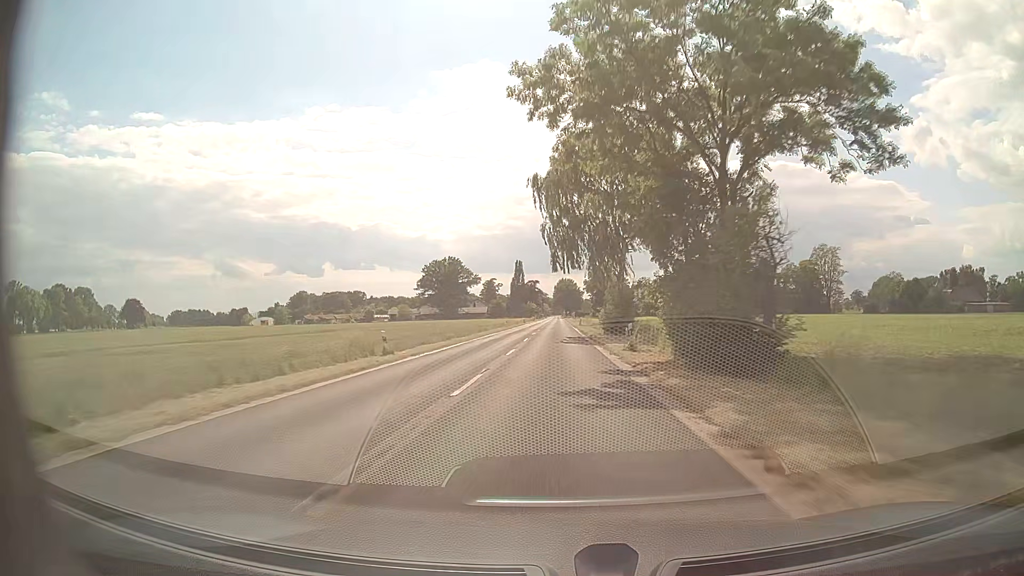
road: secondary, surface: asphalt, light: Day
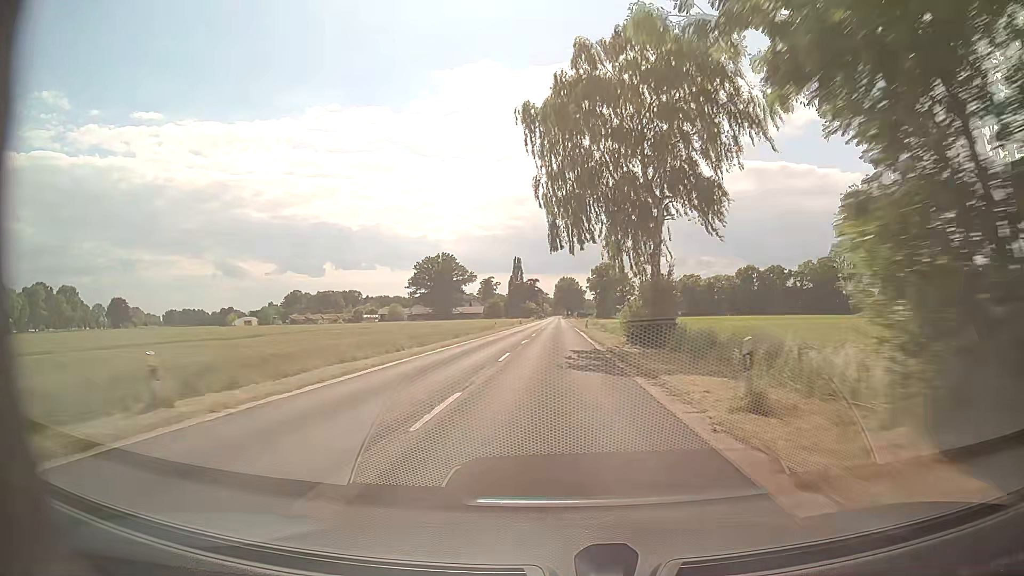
(0.0, +15.4) m; 0°
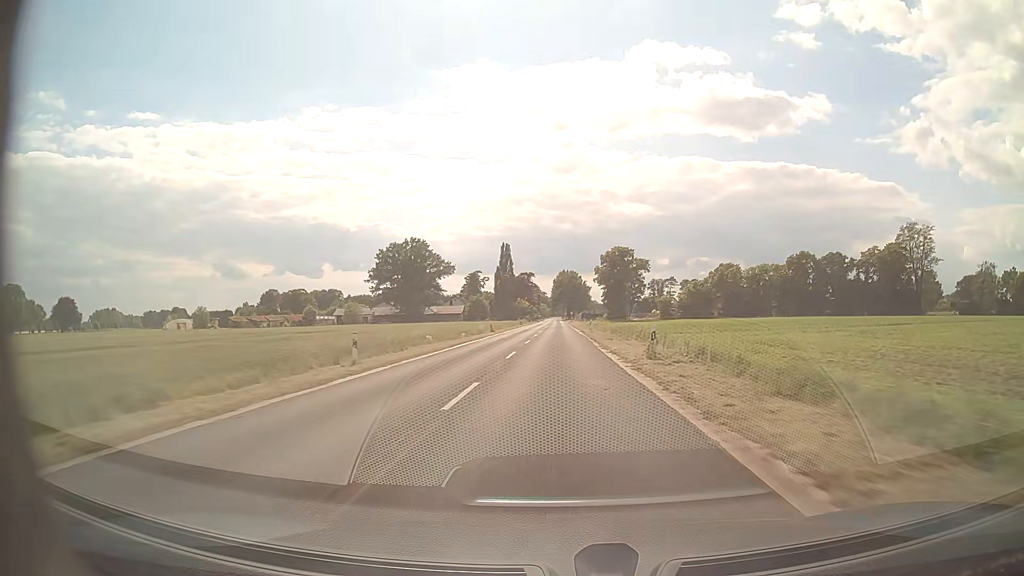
(+0.2, +46.5) m; 0°
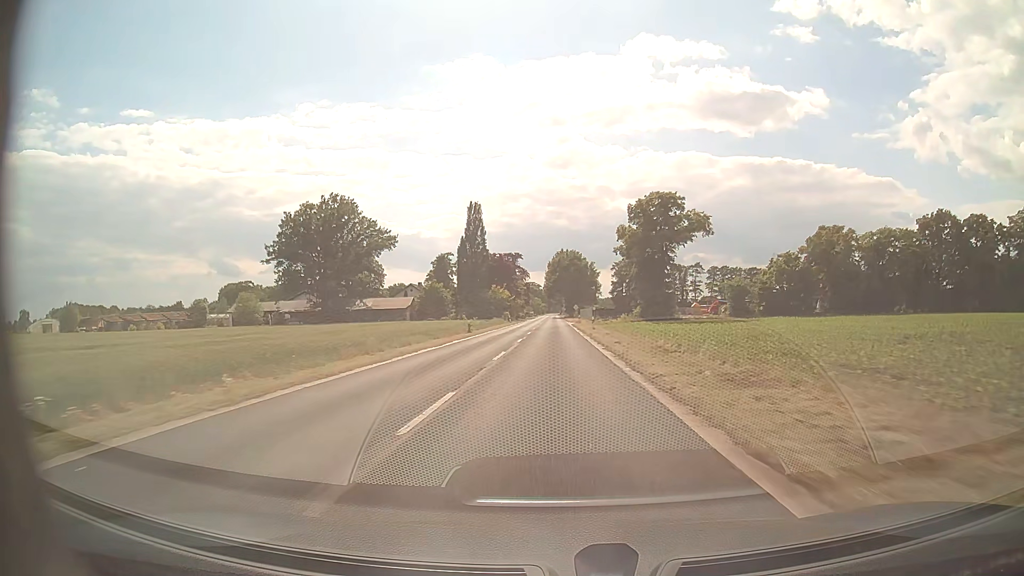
(+0.1, +62.6) m; 0°
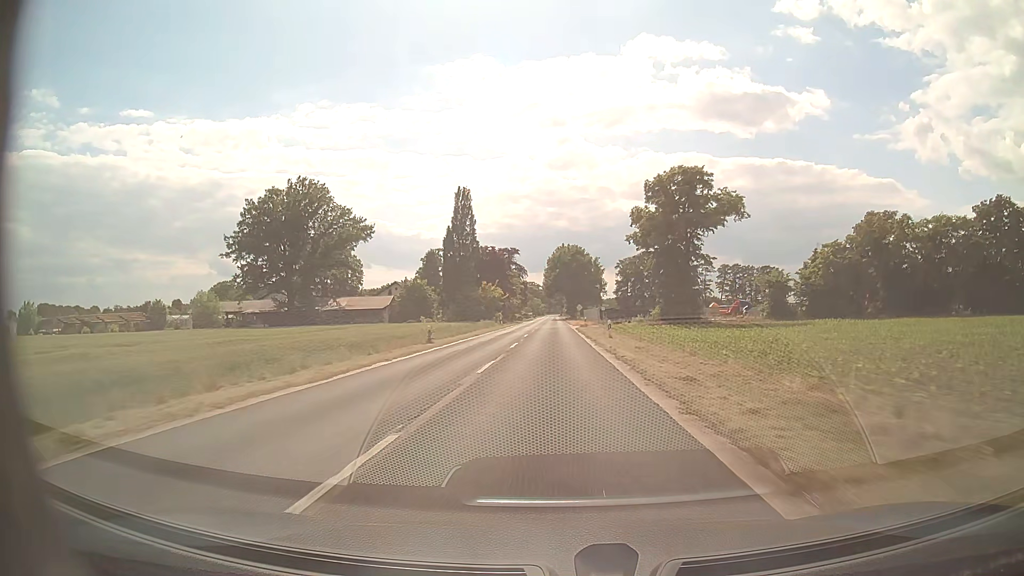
(0.0, +15.7) m; 0°
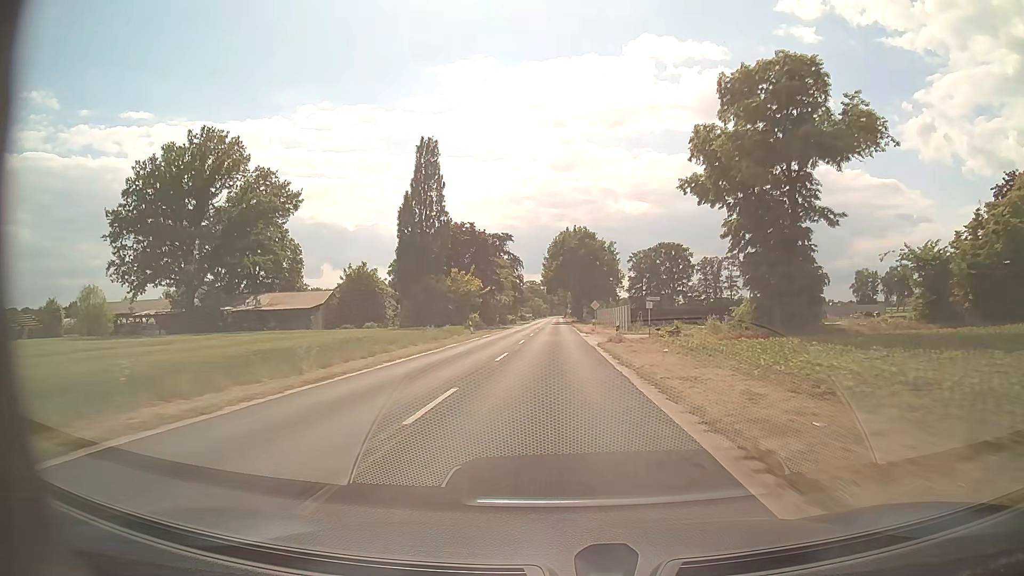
(-0.1, +31.5) m; 0°
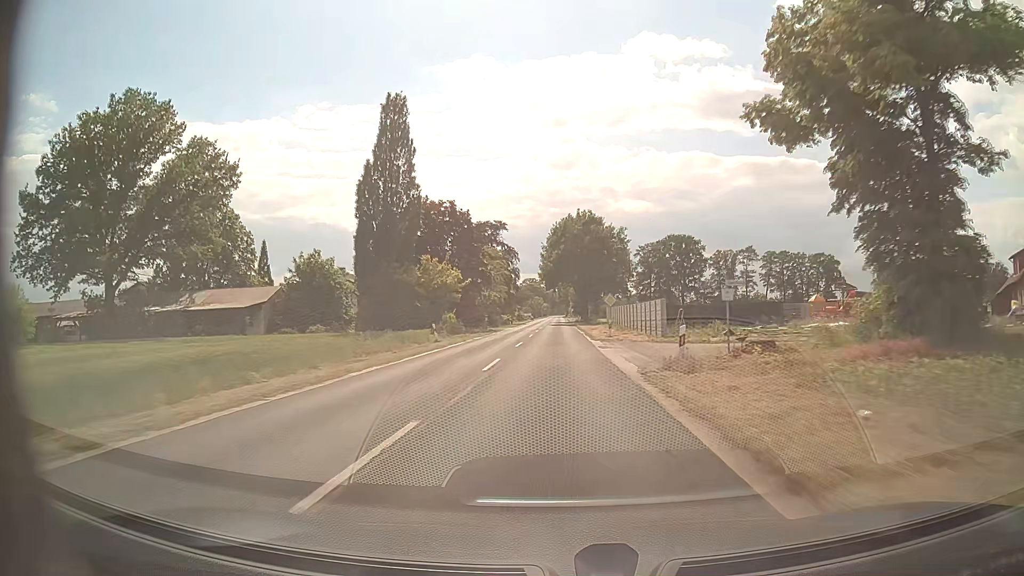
(0.0, +15.8) m; 0°
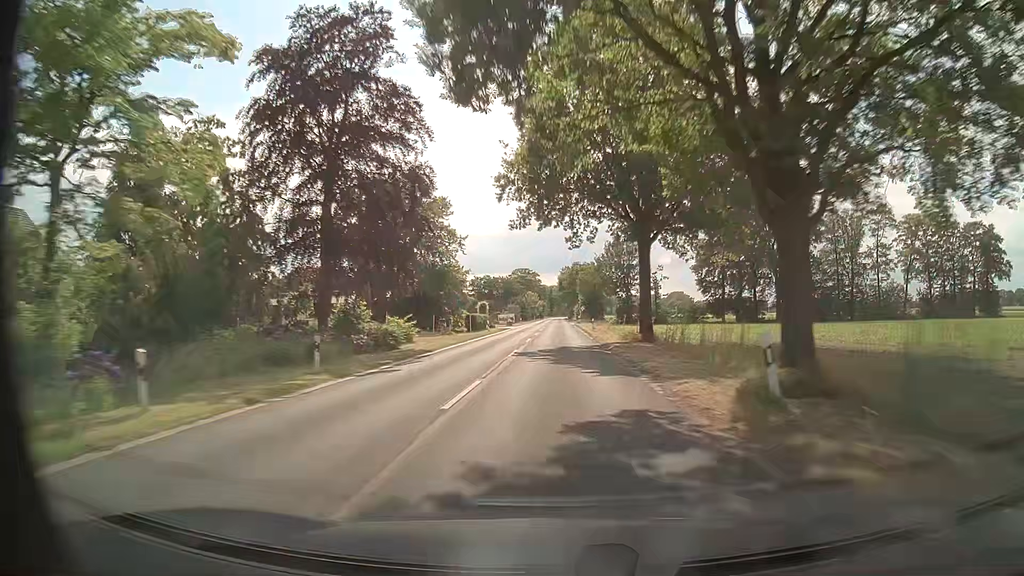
(+0.2, +79.0) m; 0°
(0, +10) (0, +20) (0, +30) (0, +40) (0, +50) (0, +60) (0, +70) (0, +80) (0, +90) (0, +100) m
